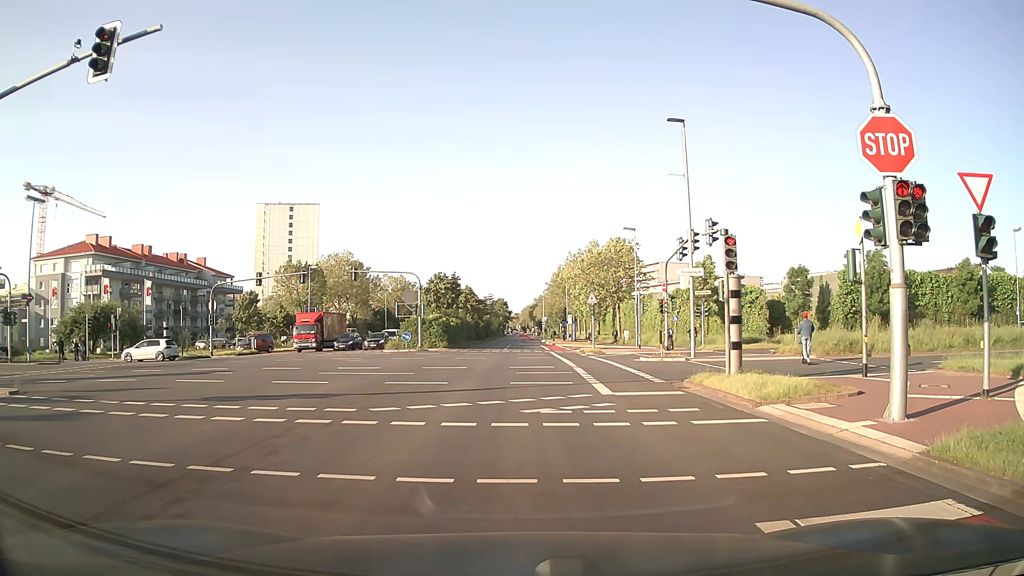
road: secondary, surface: asphalt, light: Day
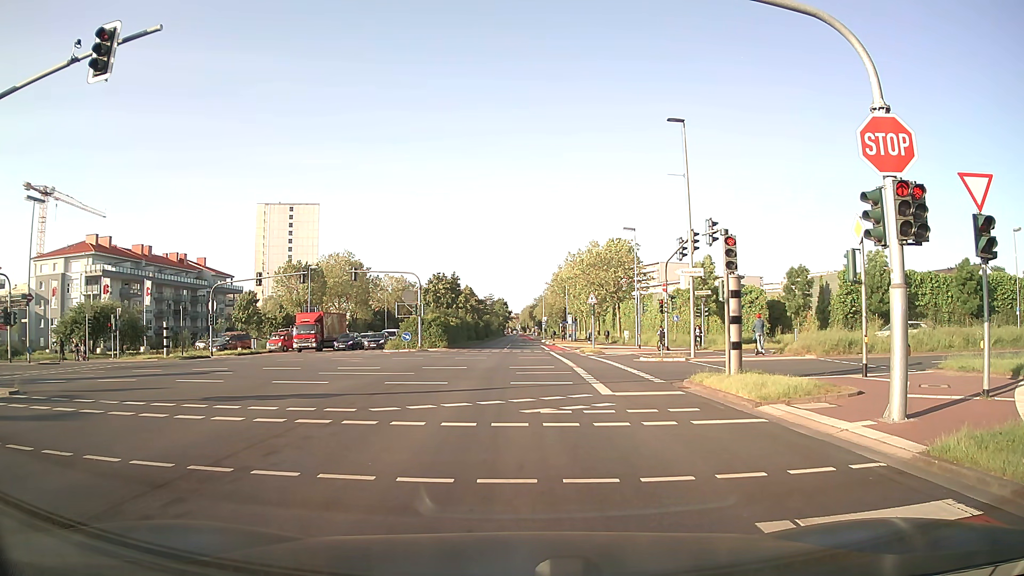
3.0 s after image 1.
(0.0, 0.0) m; 0°
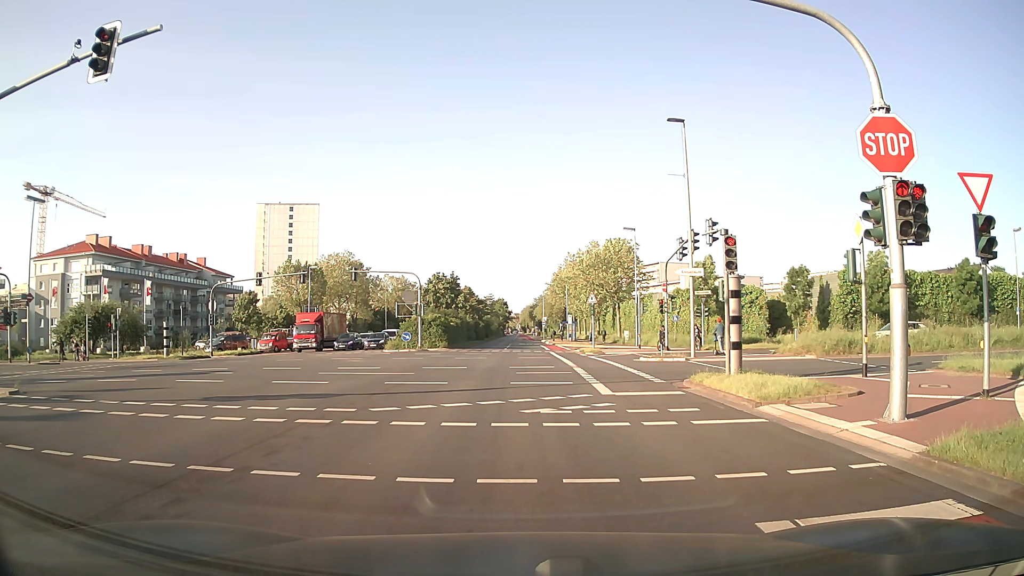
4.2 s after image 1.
(0.0, 0.0) m; 0°
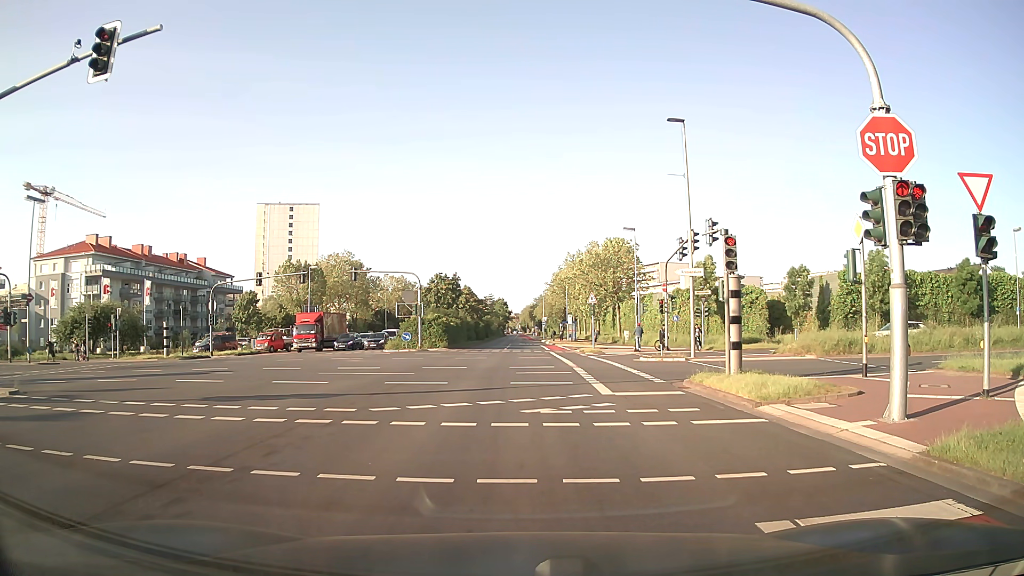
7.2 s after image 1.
(0.0, 0.0) m; 0°
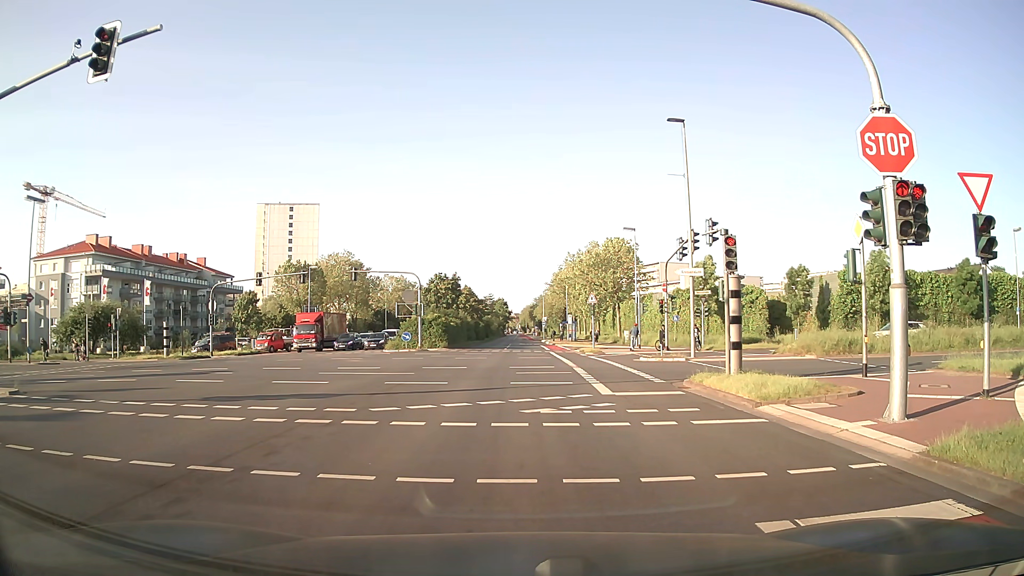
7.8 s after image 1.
(0.0, 0.0) m; 0°
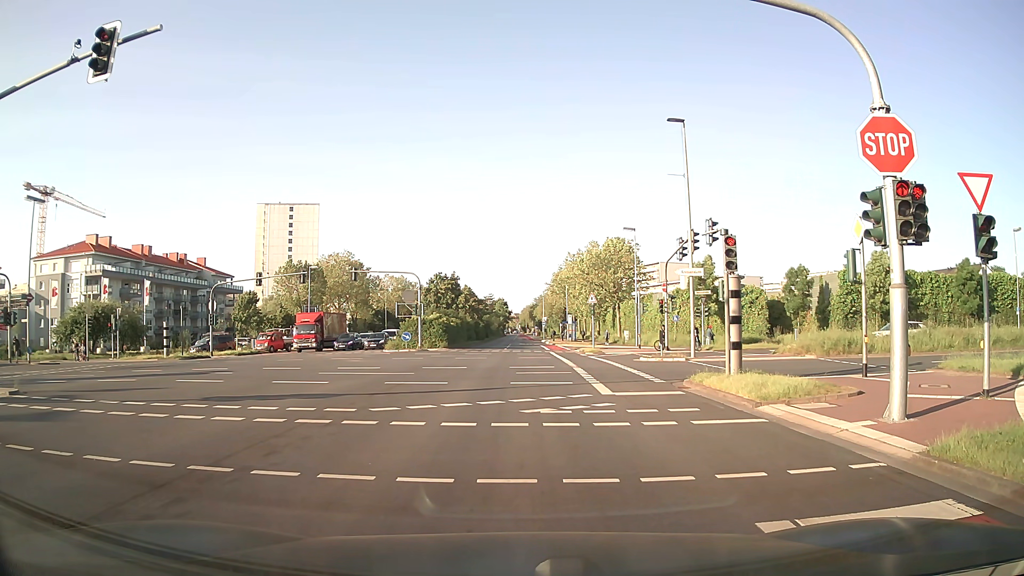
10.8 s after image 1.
(0.0, 0.0) m; 0°
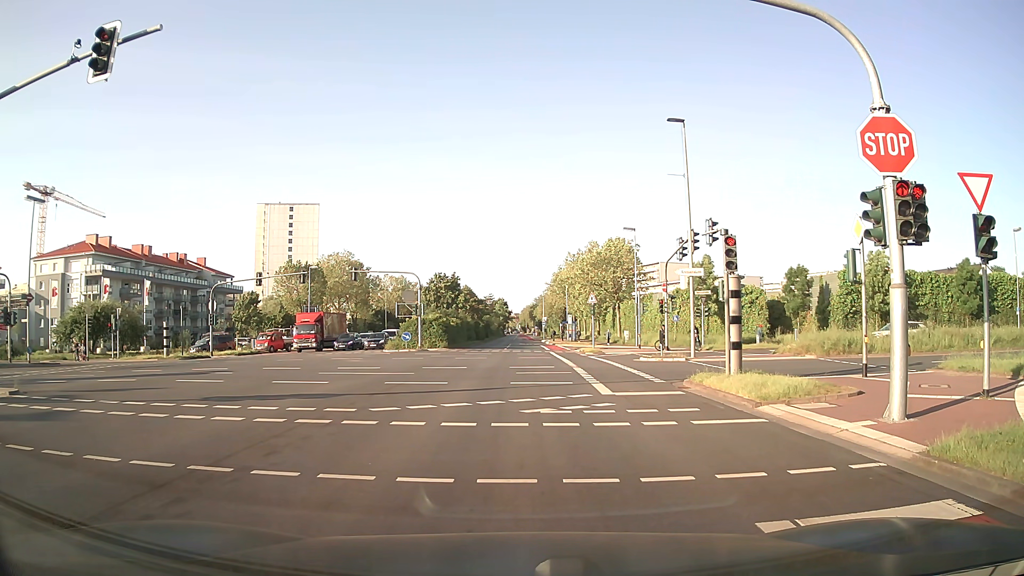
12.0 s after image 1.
(0.0, 0.0) m; 0°
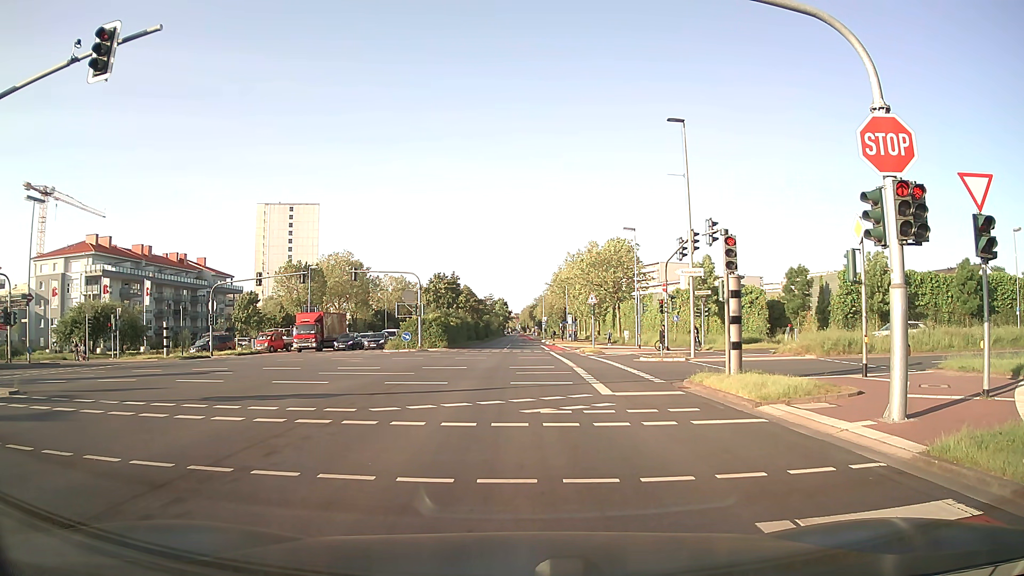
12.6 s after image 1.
(0.0, 0.0) m; 0°
(0, +10) (0, +20) (0, +30) (+1, +40) (+1, +50) (+1, +60) (+1, +70) (+1, +80) (+1, +90) (+1, +100) m
